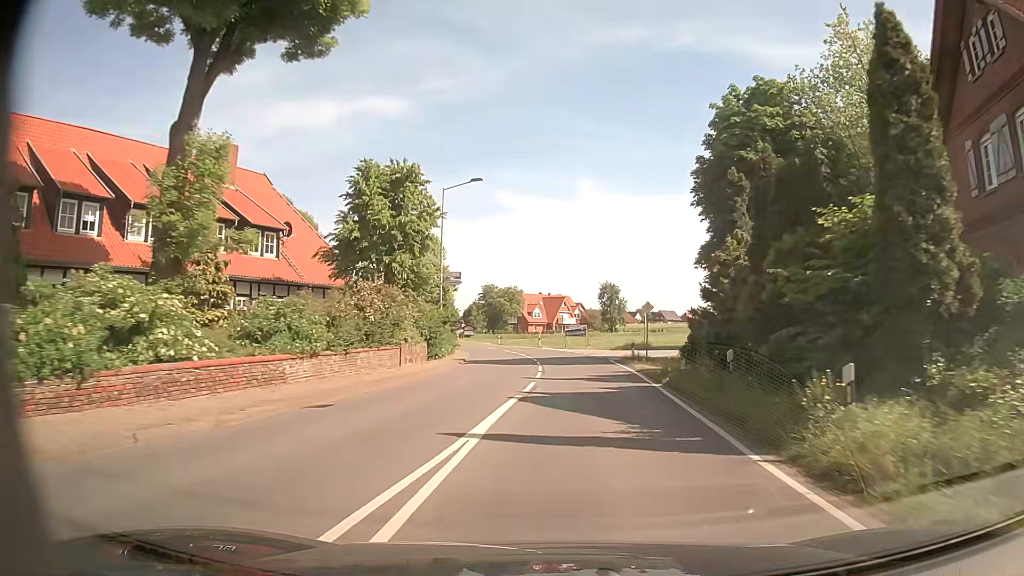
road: secondary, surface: asphalt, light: Day
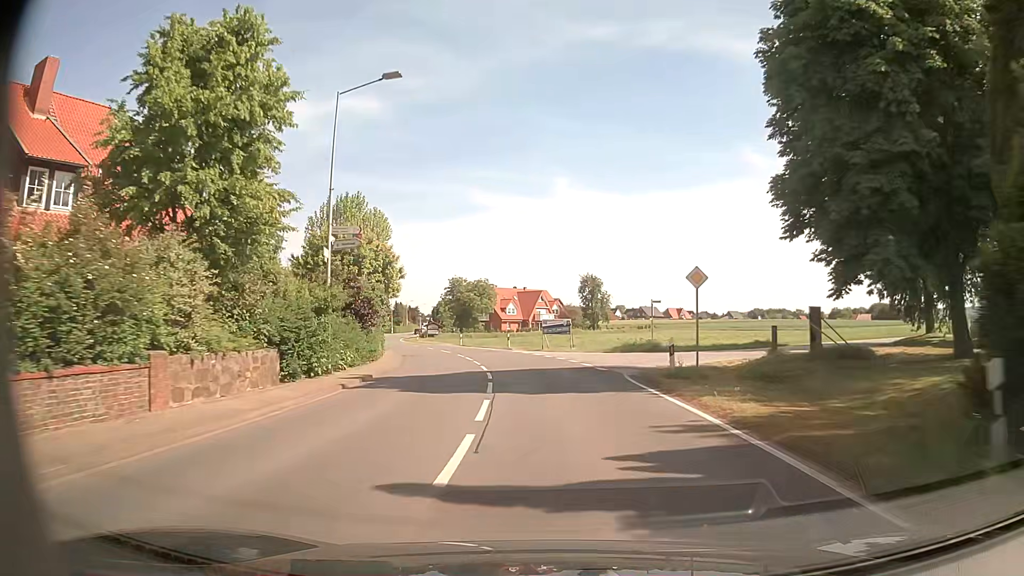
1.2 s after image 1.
(+0.6, +15.5) m; +3°
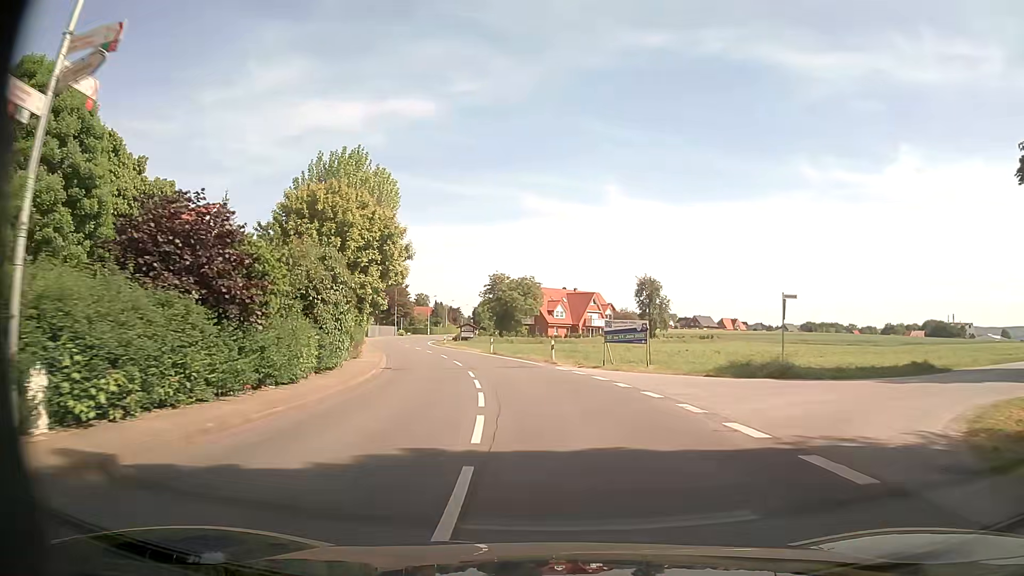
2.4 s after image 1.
(-0.6, +15.5) m; -4°
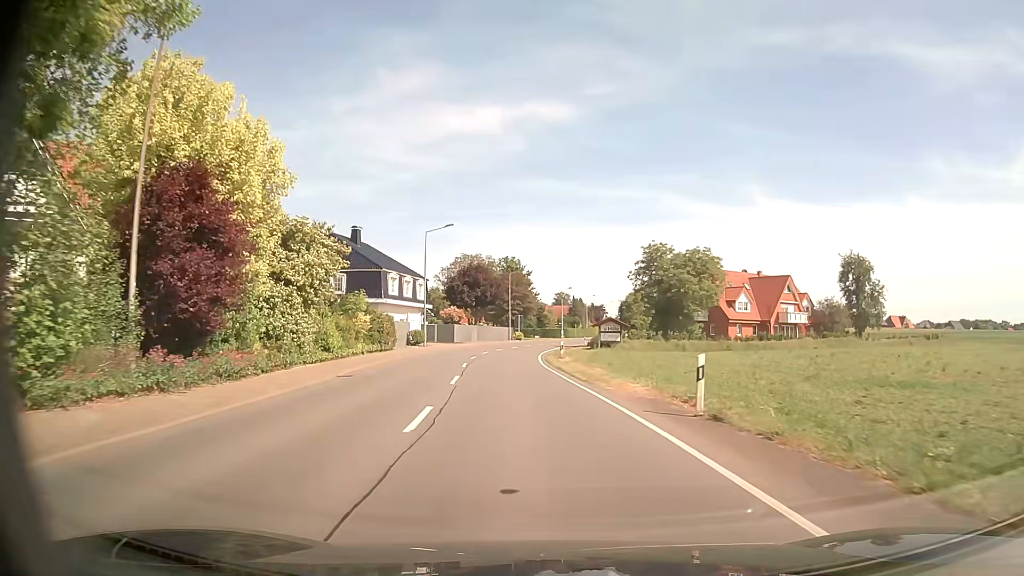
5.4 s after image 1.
(-3.8, +38.5) m; -12°
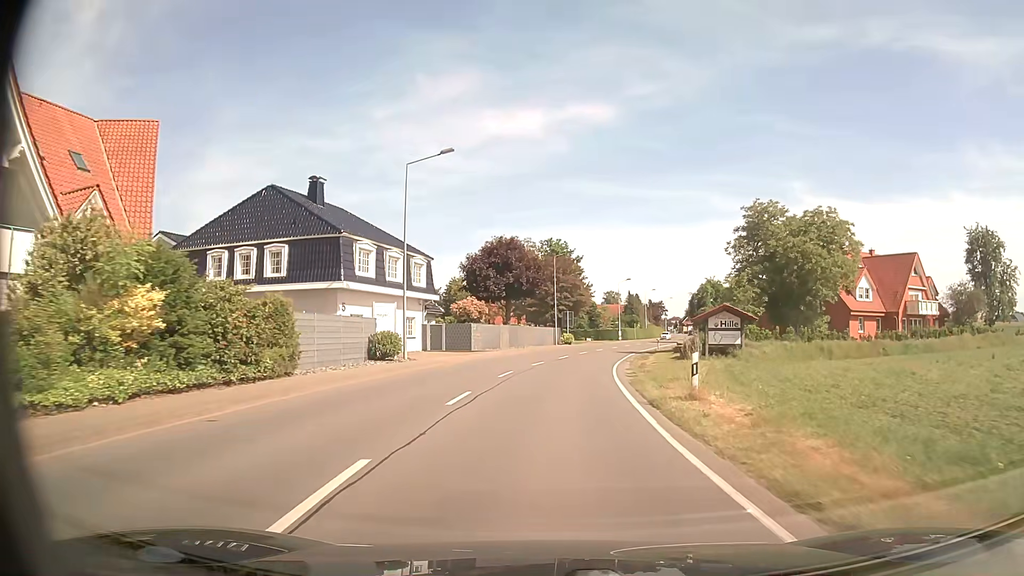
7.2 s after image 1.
(-1.3, +23.2) m; -5°
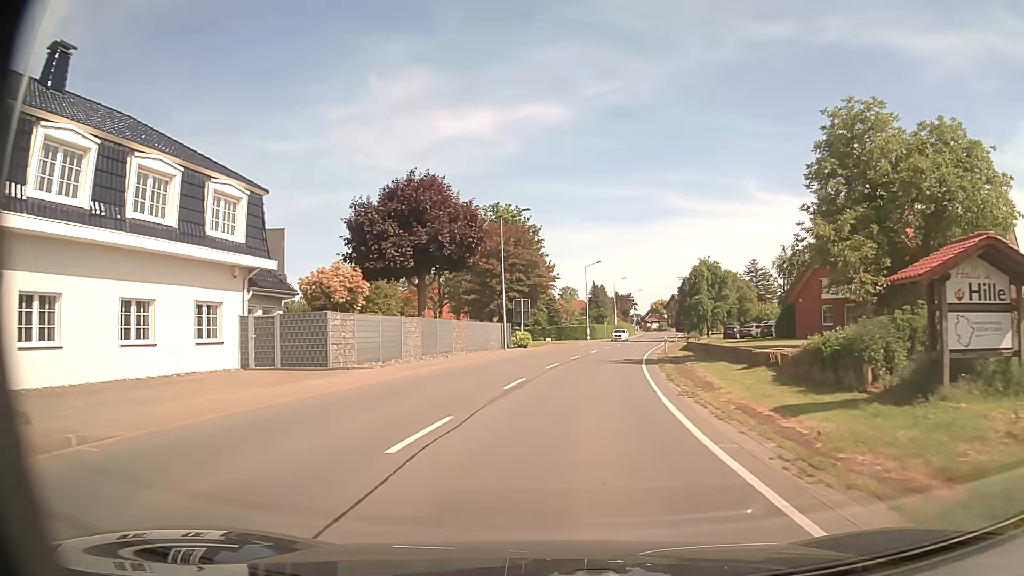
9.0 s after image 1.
(+0.5, +23.3) m; +4°
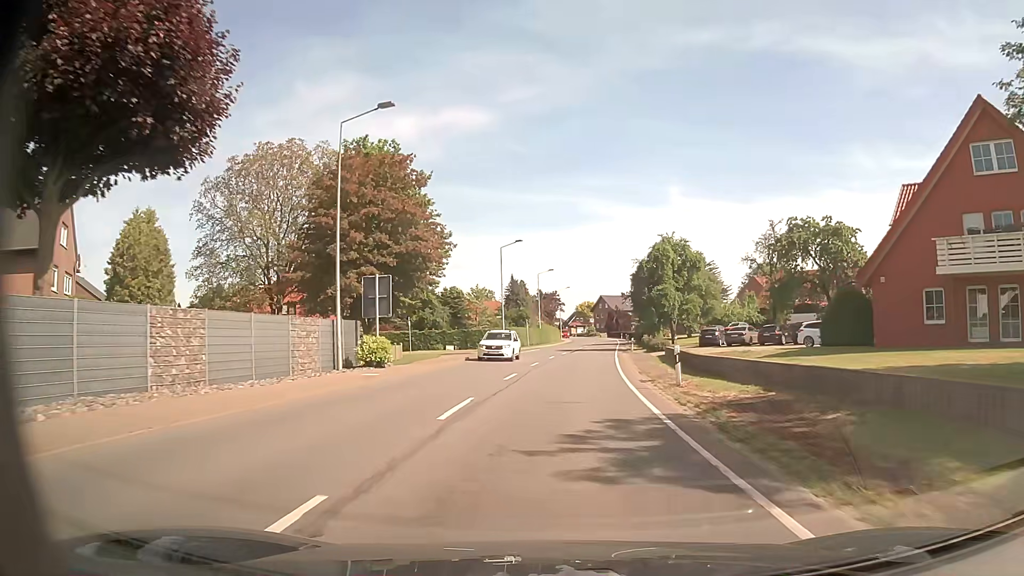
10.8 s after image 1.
(+1.5, +23.2) m; +7°
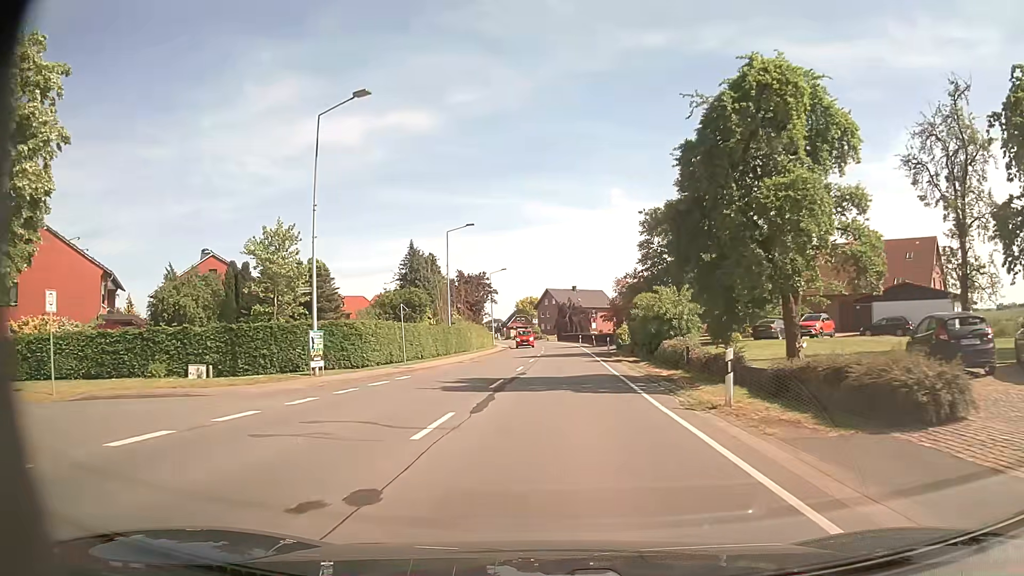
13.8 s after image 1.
(+1.8, +38.7) m; +5°
(0, +10) (0, +20) (0, +30) (+1, +40) (+1, +50) (+1, +60) (+1, +70) (+1, +80) (0, +90) (-1, +100) m
